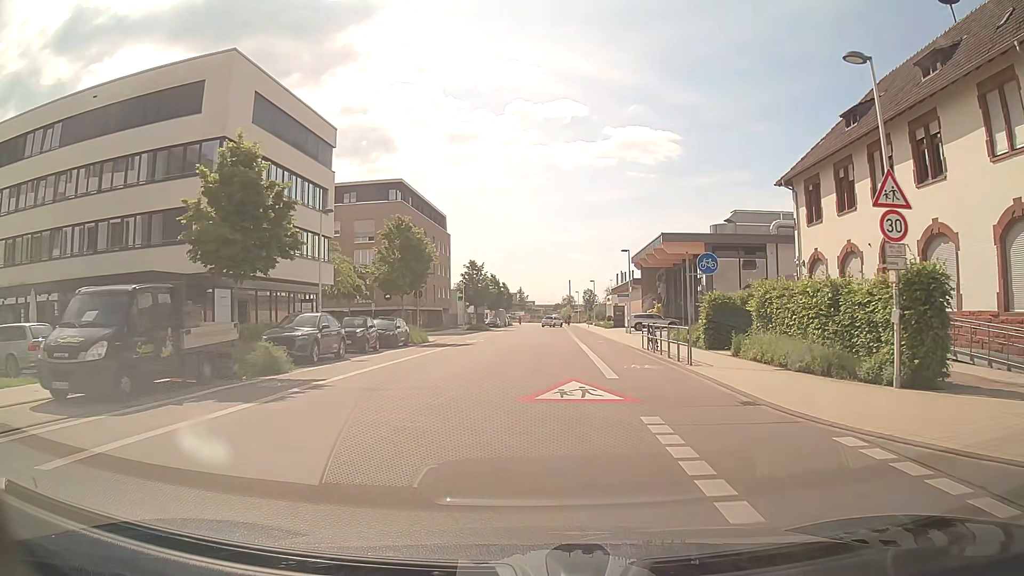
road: residential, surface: asphalt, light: Day
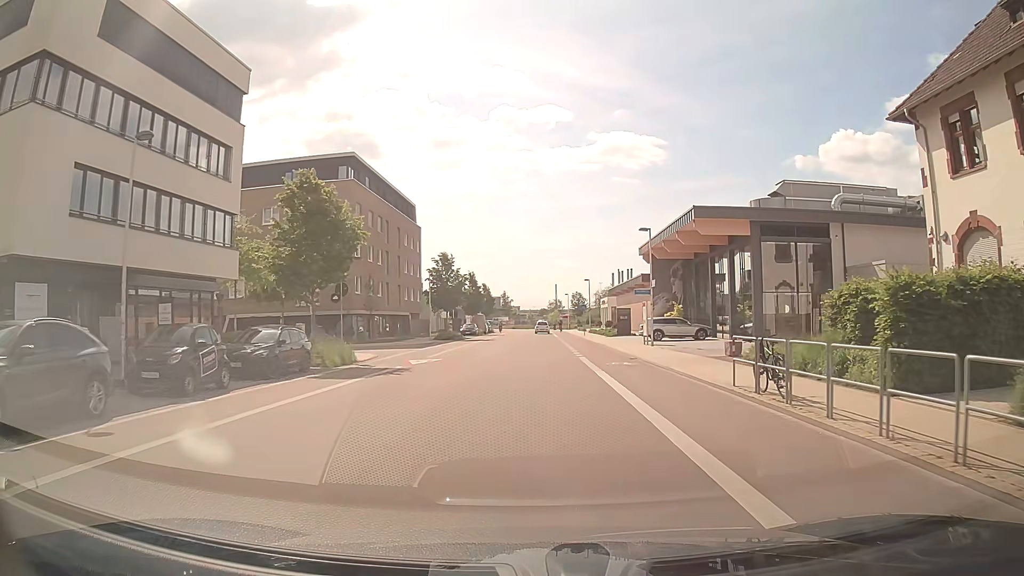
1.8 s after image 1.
(+0.1, +14.3) m; +1°
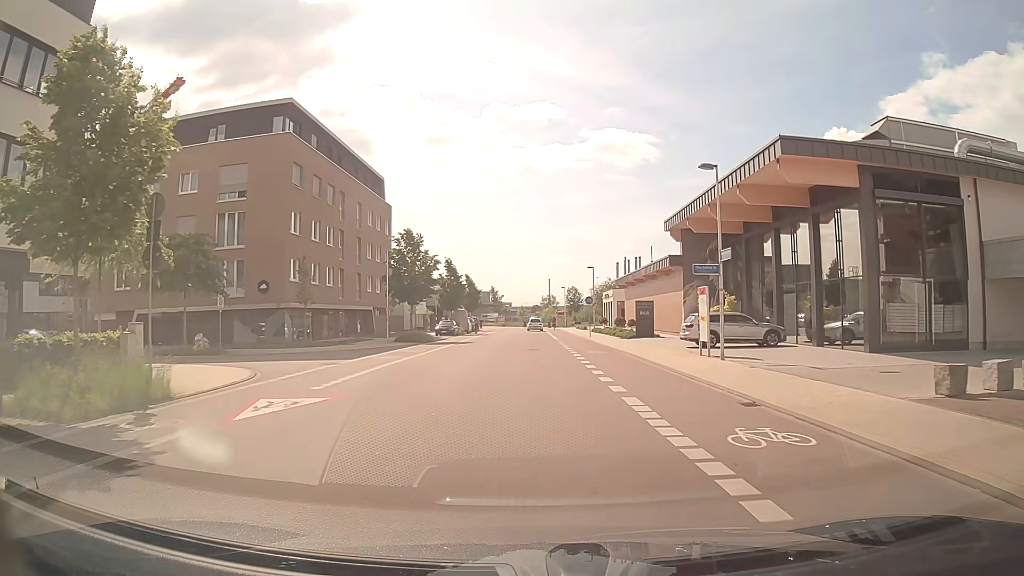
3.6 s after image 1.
(+0.2, +14.3) m; +1°
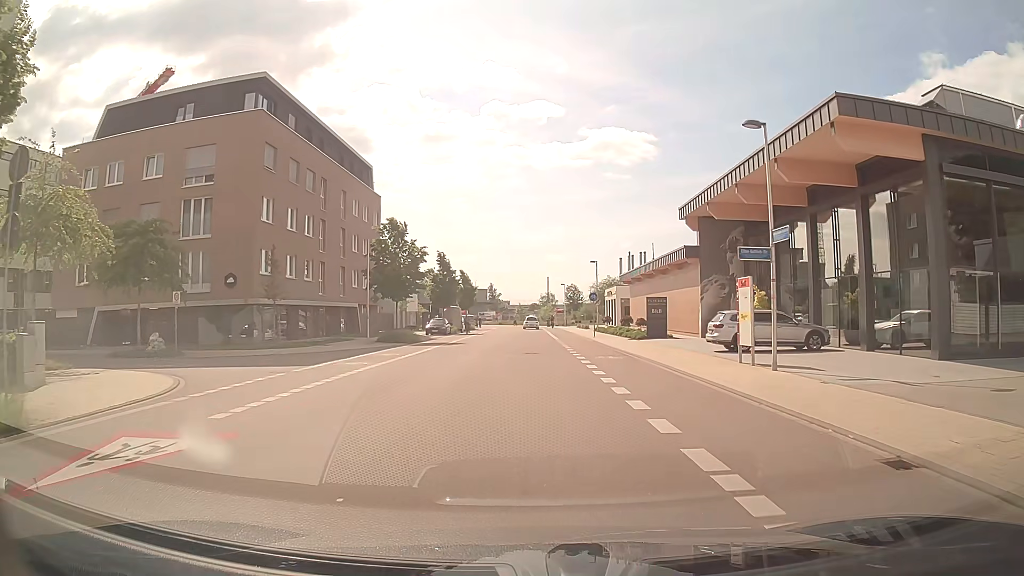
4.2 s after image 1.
(0.0, +4.8) m; -1°
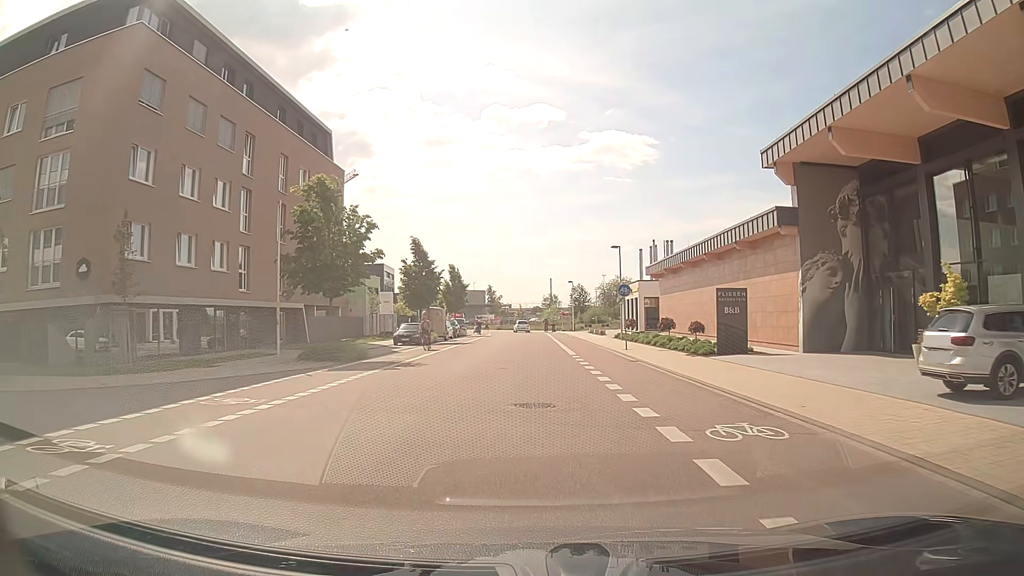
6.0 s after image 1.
(+0.2, +14.5) m; +1°
(0, +10) (0, +20) (0, +30) (0, +40) (0, +50) (+1, +60) (0, +70) (0, +80) (-2, +90) (-5, +99) m
